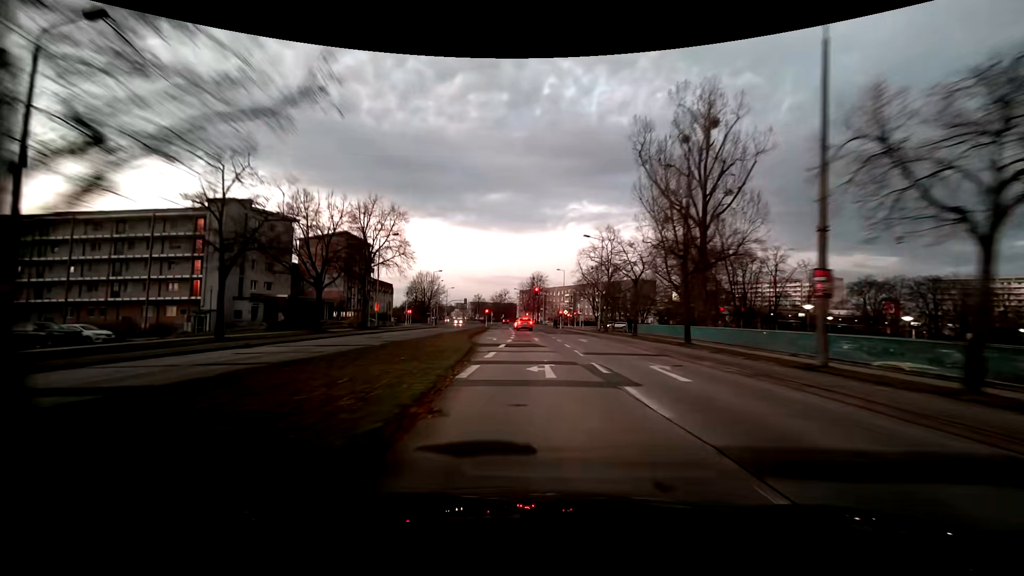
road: tertiary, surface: concrete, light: Dusk
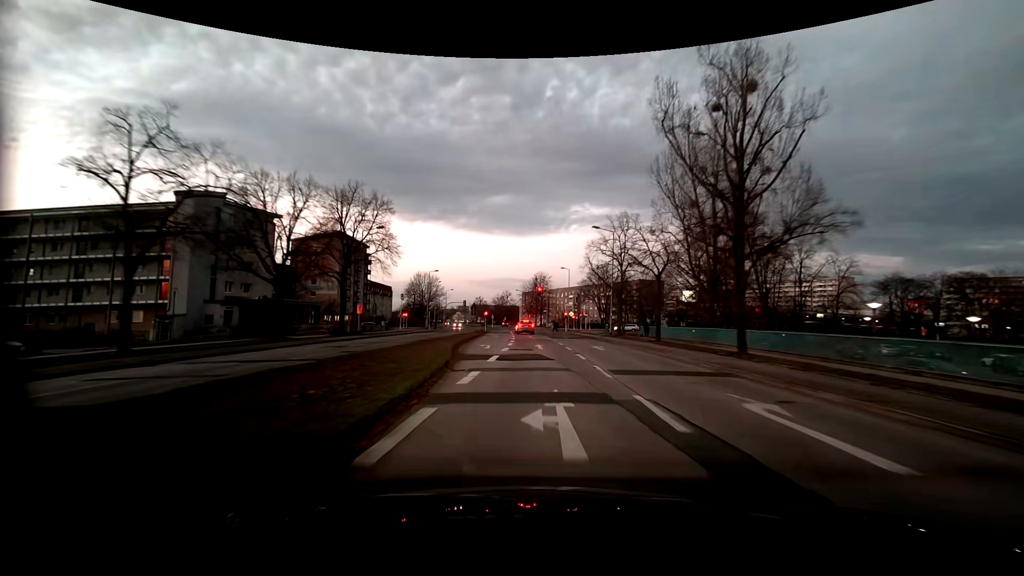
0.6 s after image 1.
(0.0, +6.5) m; 0°
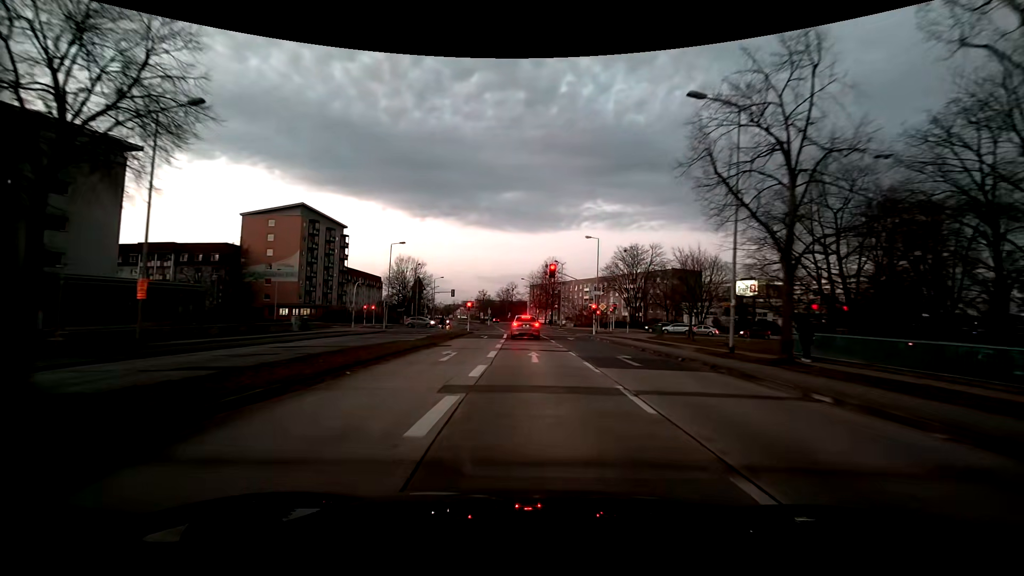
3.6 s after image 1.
(-0.2, +28.8) m; -1°
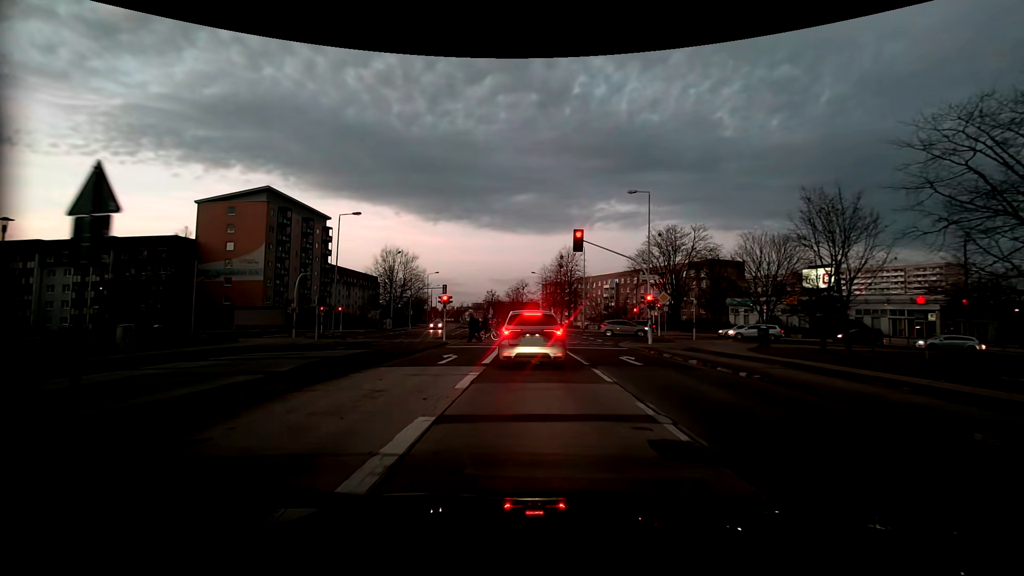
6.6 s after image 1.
(-0.3, +19.4) m; 0°
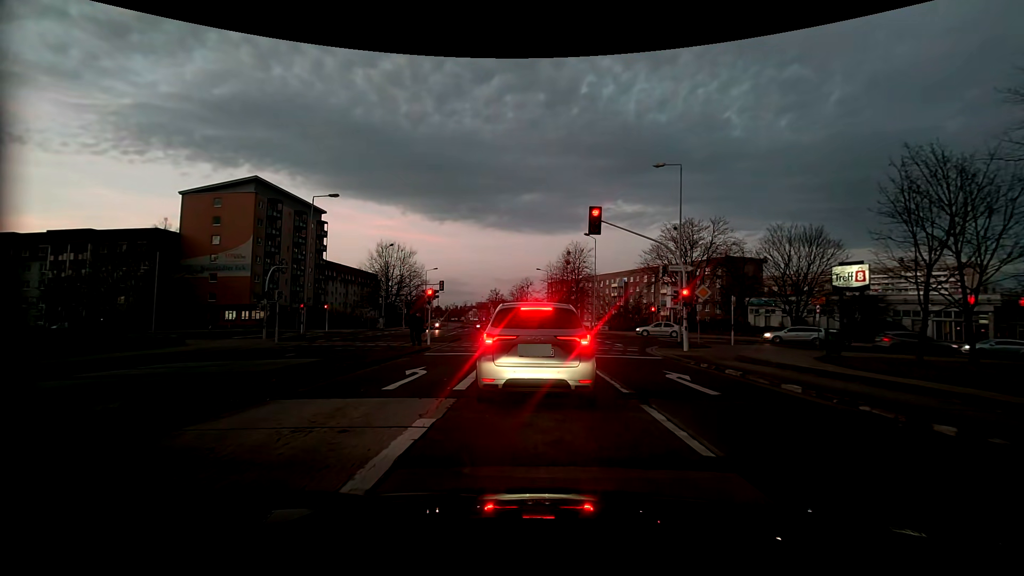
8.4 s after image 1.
(-0.1, +5.9) m; -1°
(0, +10) (0, +20) (-1, +30) (-2, +40) (-2, +50) (-3, +60) (-4, +70) (-5, +80) (-6, +90) (-7, +100) m
